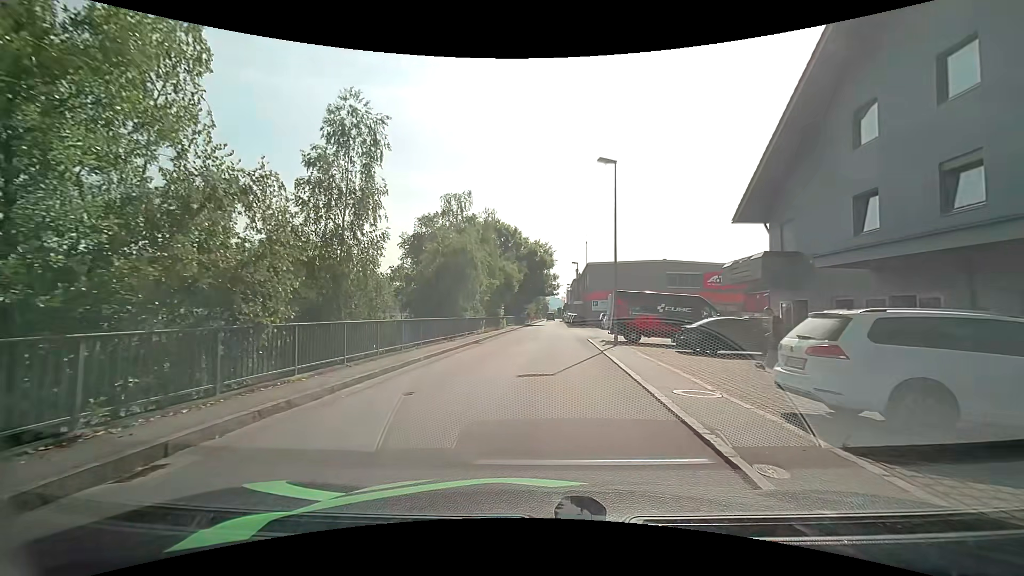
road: unclassified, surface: asphalt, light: Day
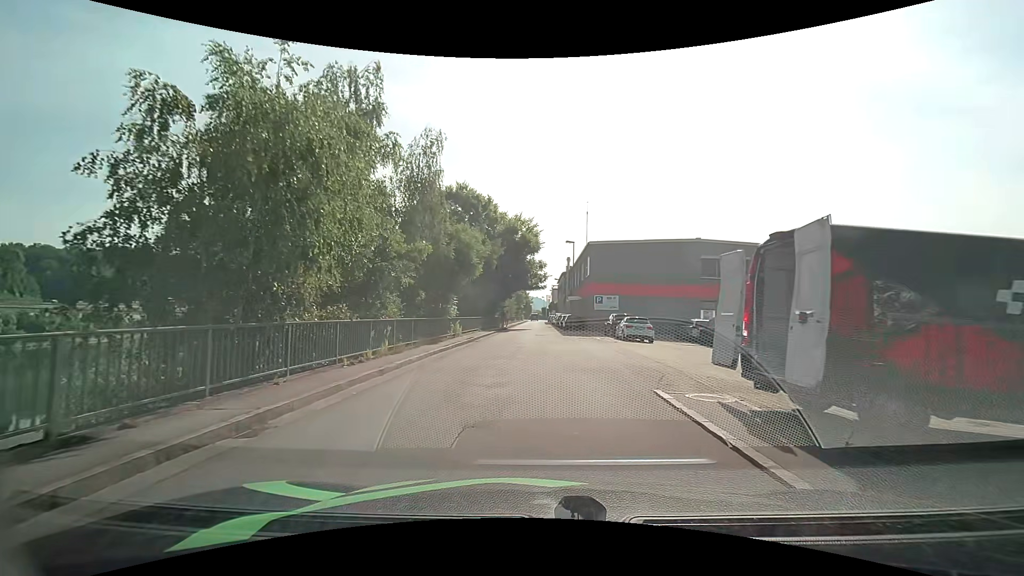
(+0.4, +18.5) m; +3°
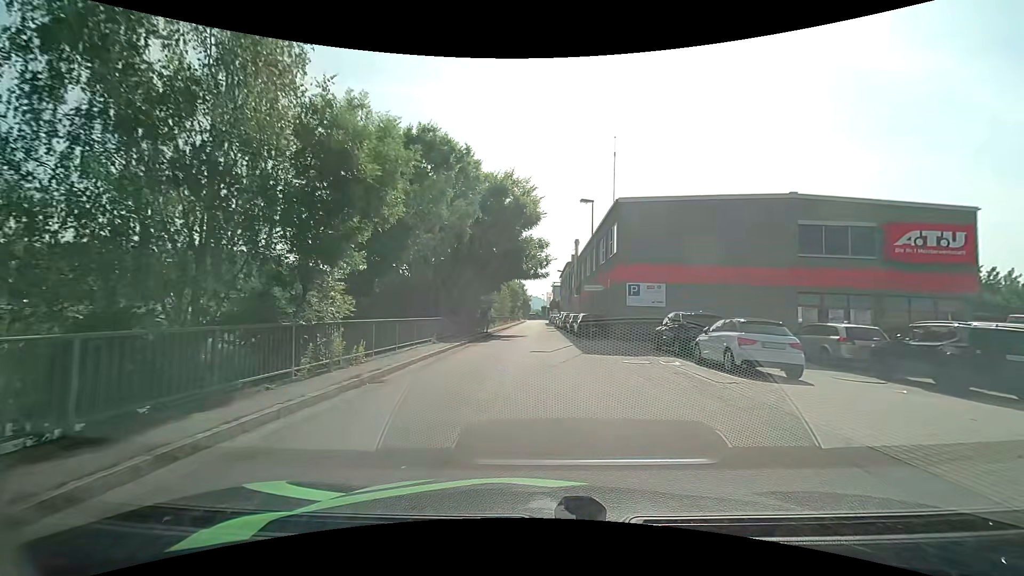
(-0.1, +15.8) m; 0°
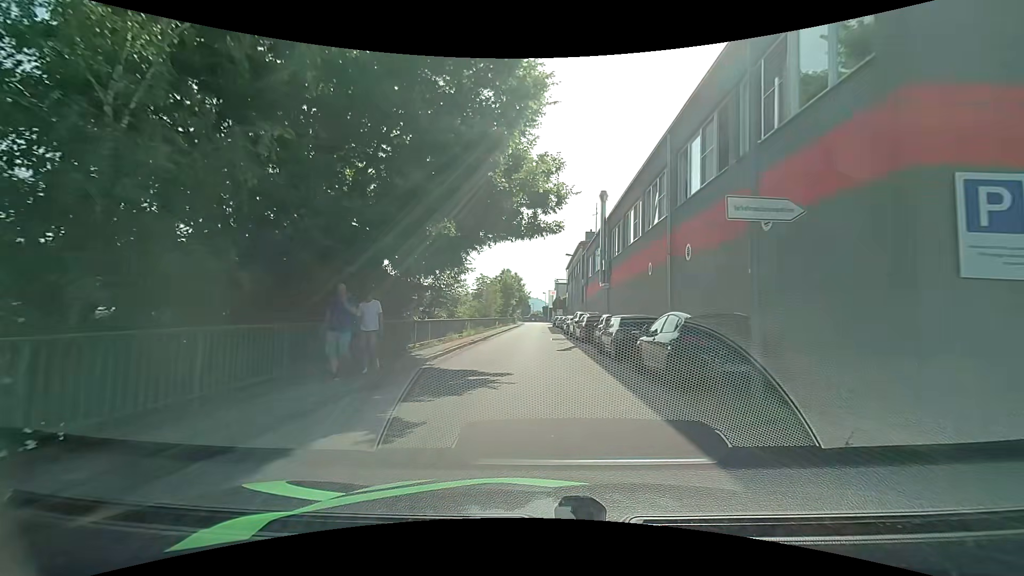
(-0.1, +21.1) m; -1°
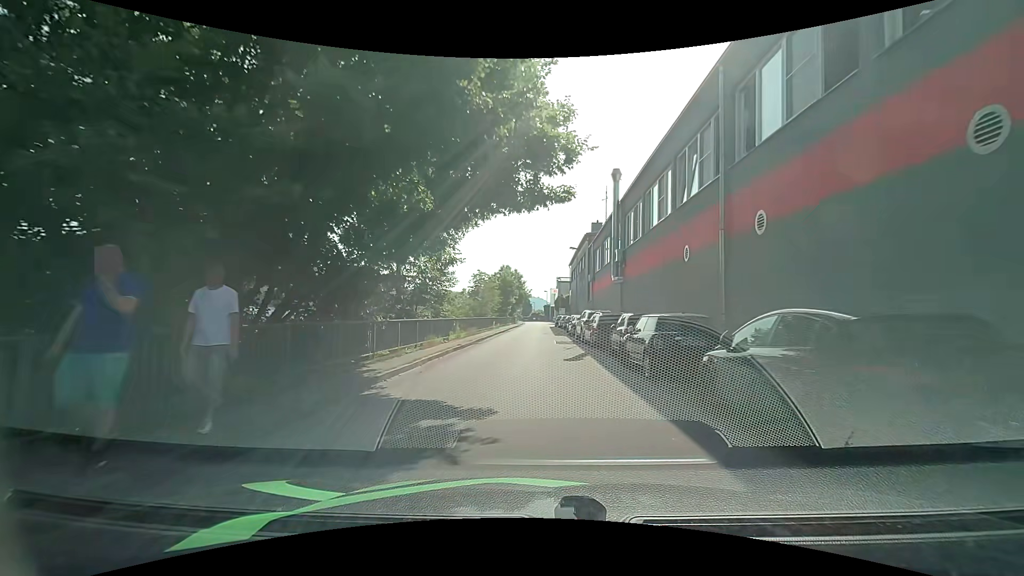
(0.0, +4.6) m; 0°
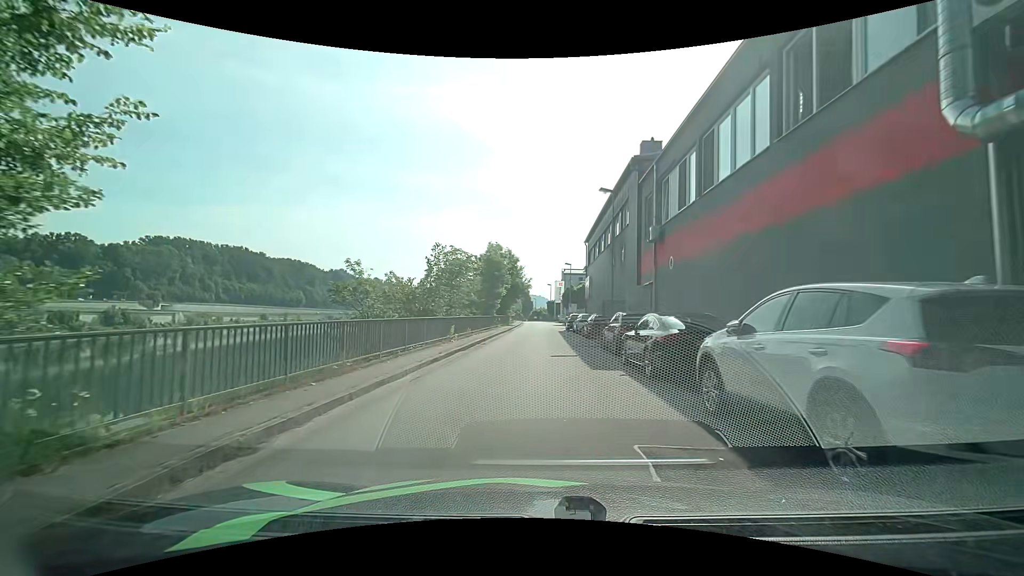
(-0.1, +21.7) m; -1°
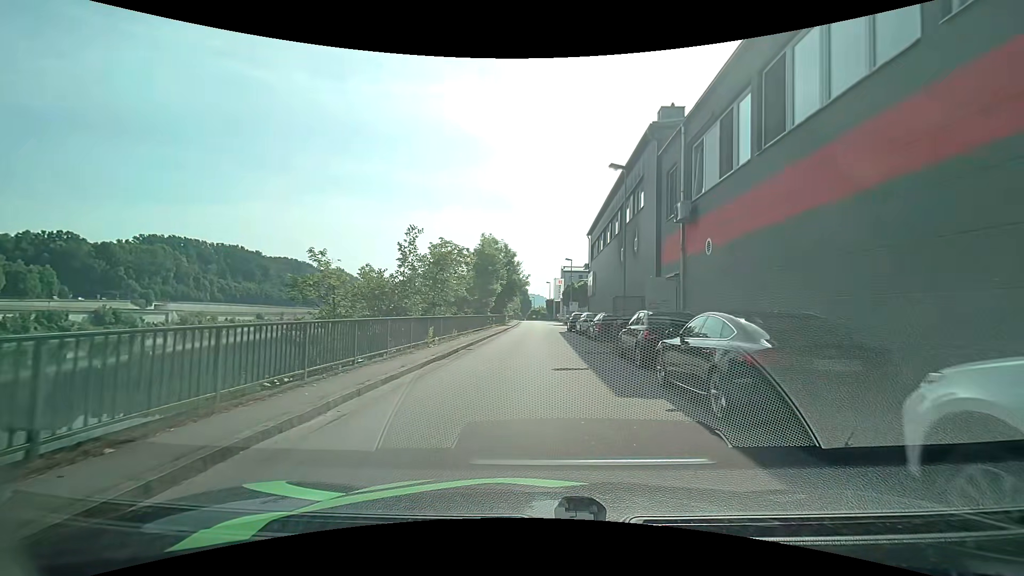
(0.0, +4.0) m; +1°
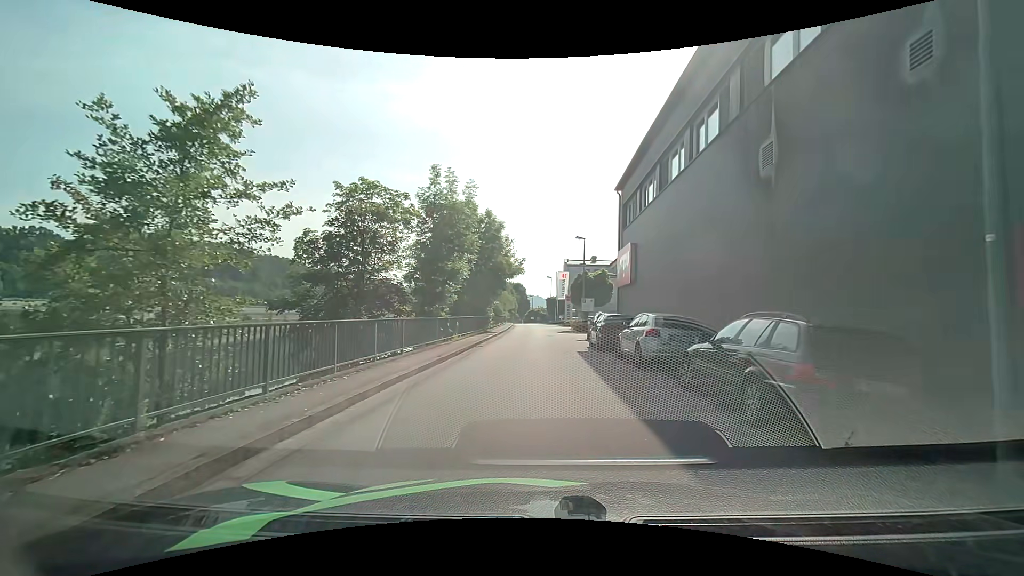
(-0.1, +17.6) m; 0°
